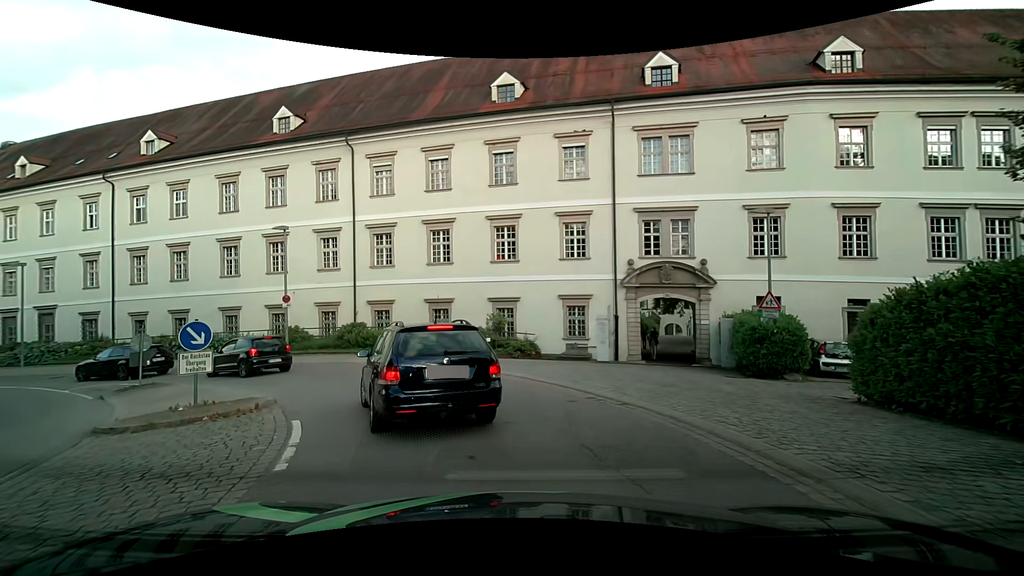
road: tertiary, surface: asphalt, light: Day
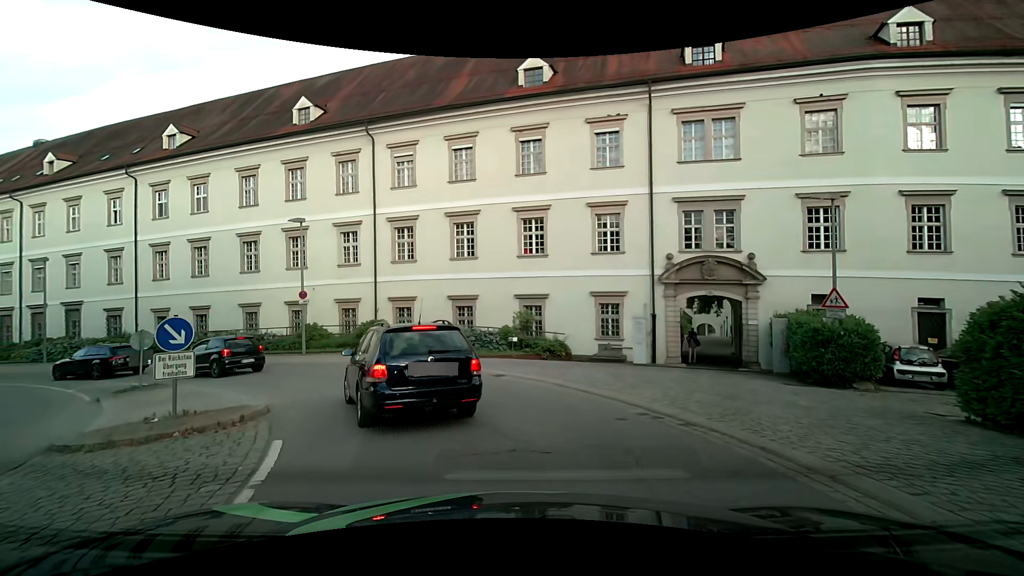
(0.0, +1.8) m; -3°
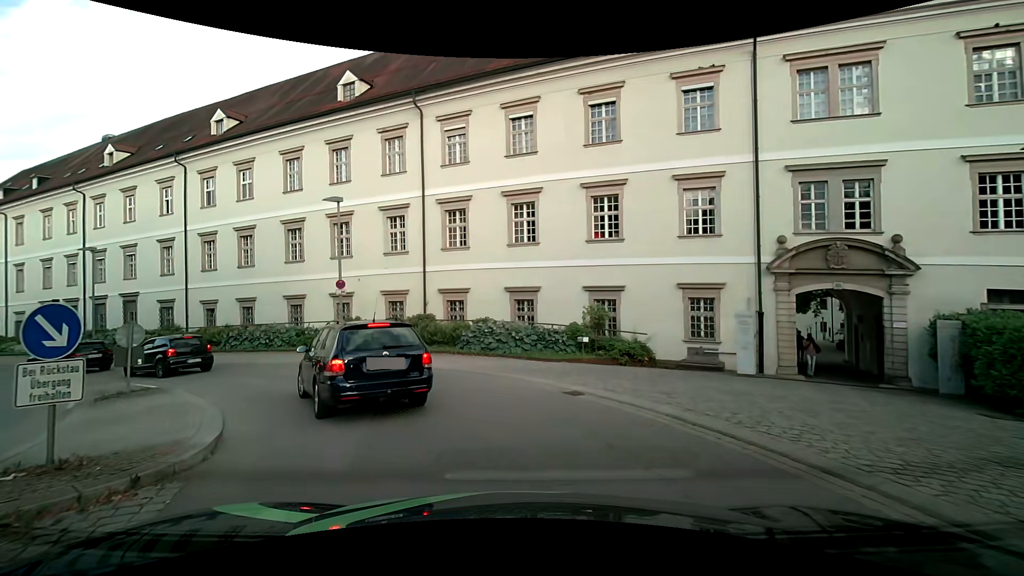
(-0.2, +4.1) m; -6°
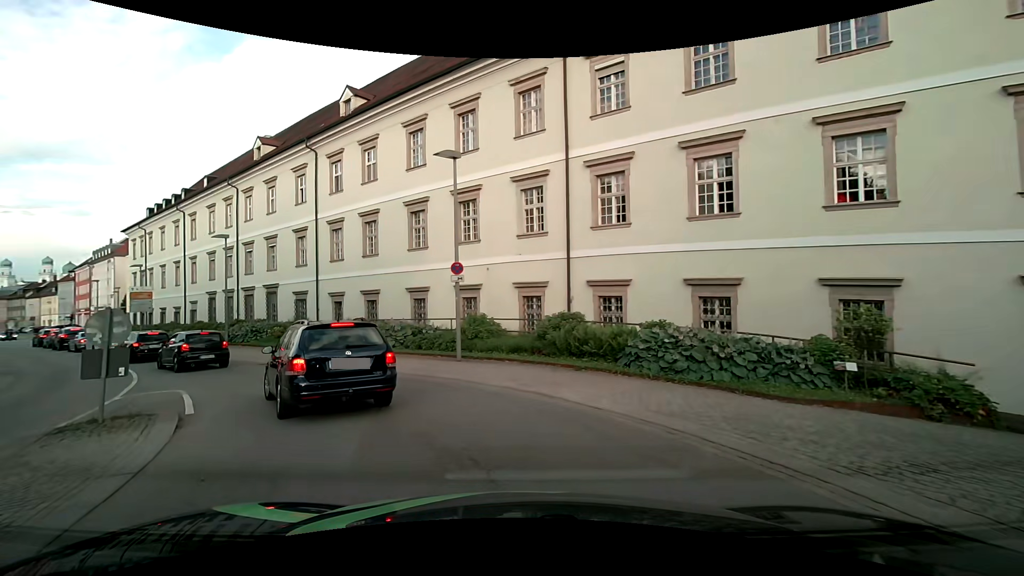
(-0.9, +6.8) m; -15°
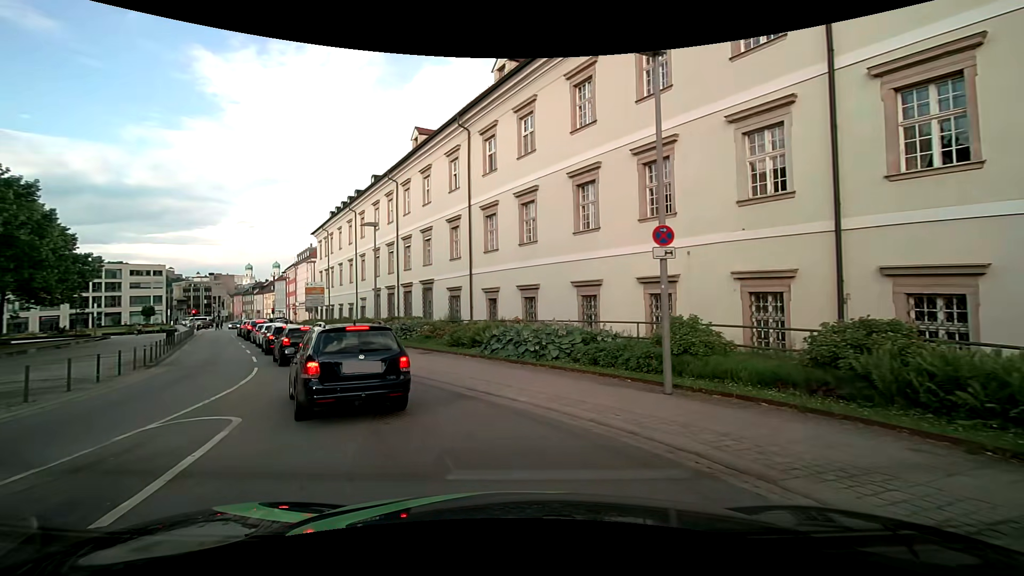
(-1.1, +6.2) m; -19°
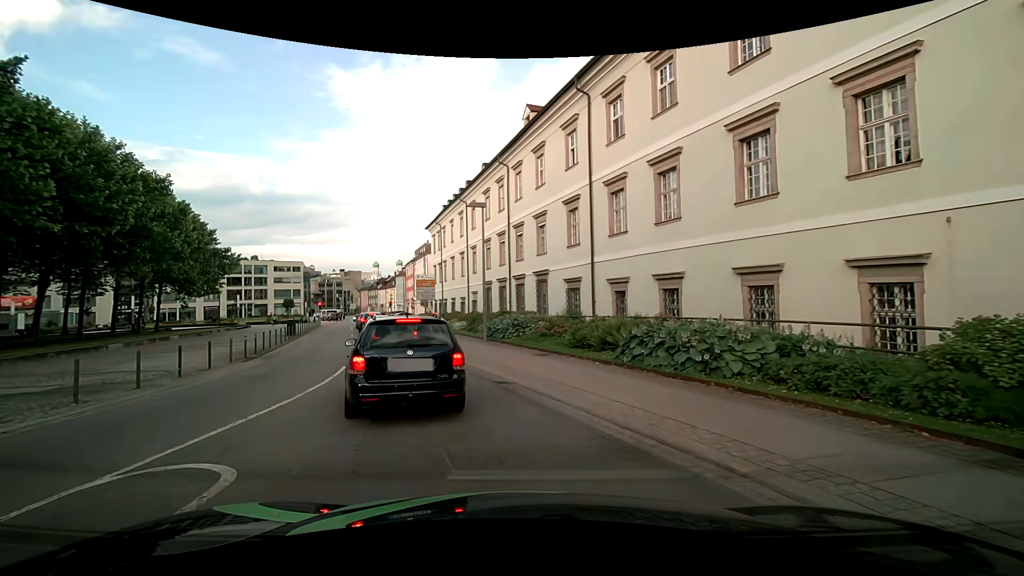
(-0.5, +4.2) m; -13°
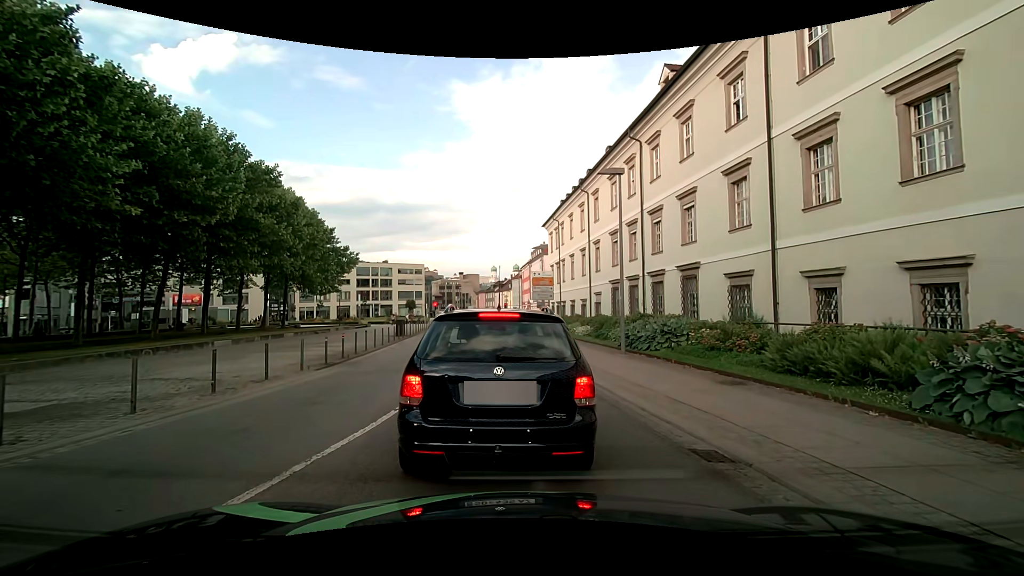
(-0.7, +5.3) m; -13°
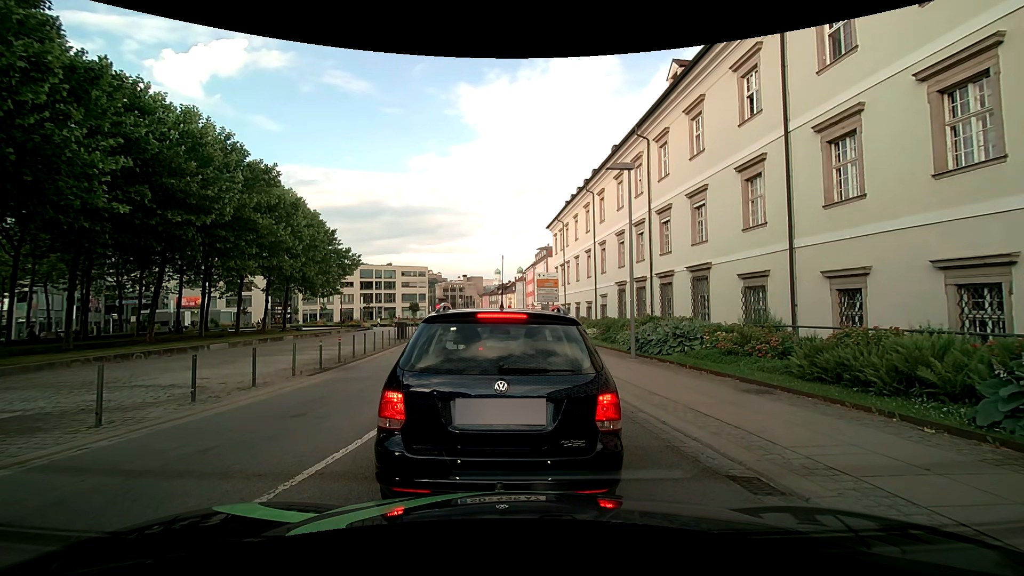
(0.0, +0.9) m; 0°
